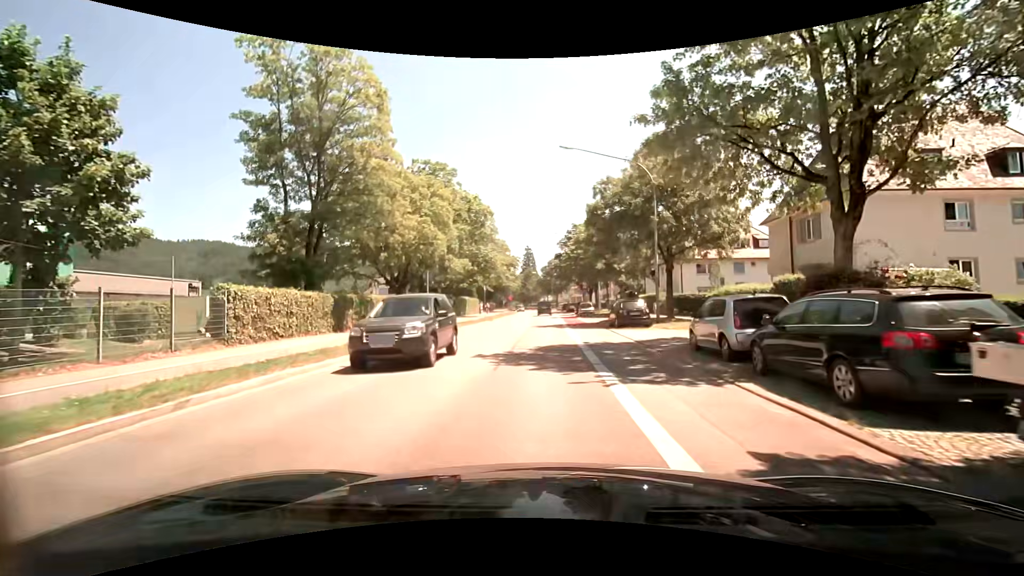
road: secondary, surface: asphalt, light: Day
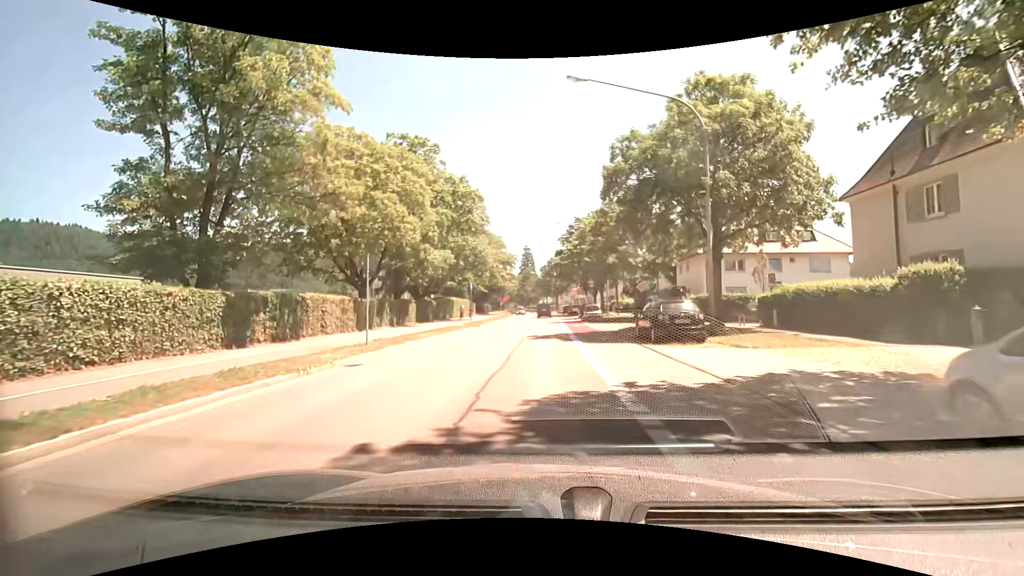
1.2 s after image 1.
(+0.2, +8.9) m; +1°
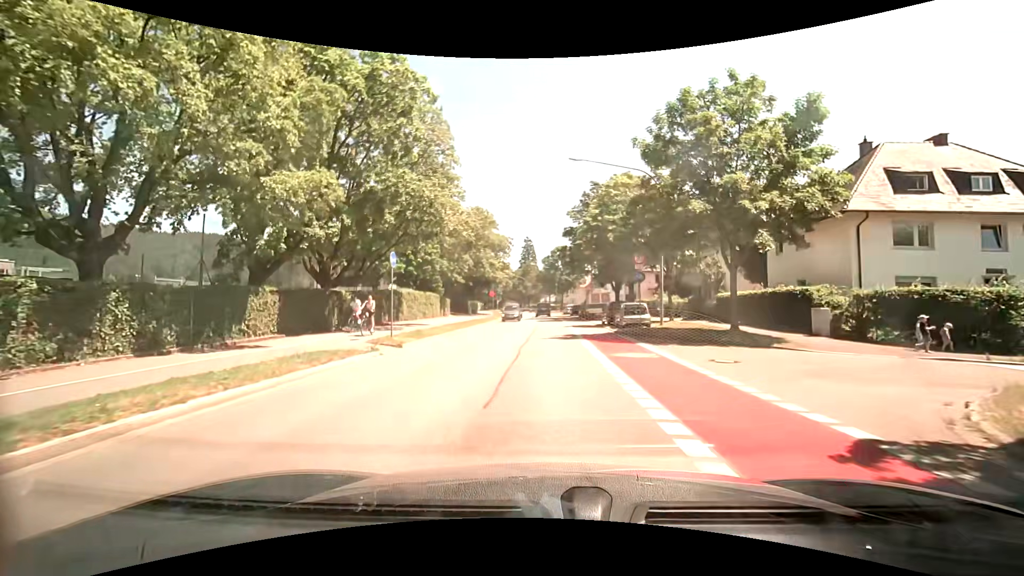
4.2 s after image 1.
(-0.1, +22.3) m; -1°
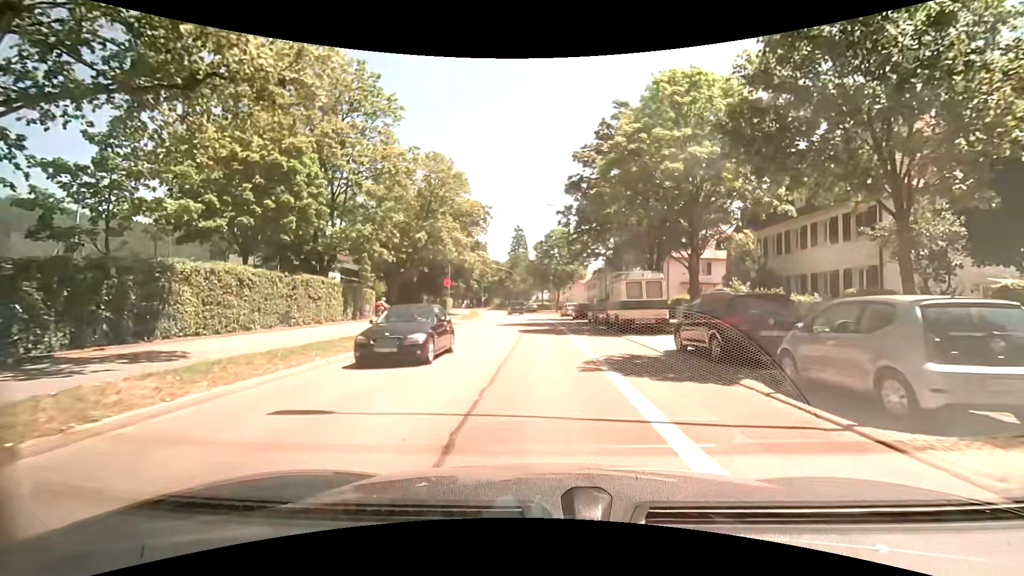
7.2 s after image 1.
(+0.5, +22.4) m; +3°
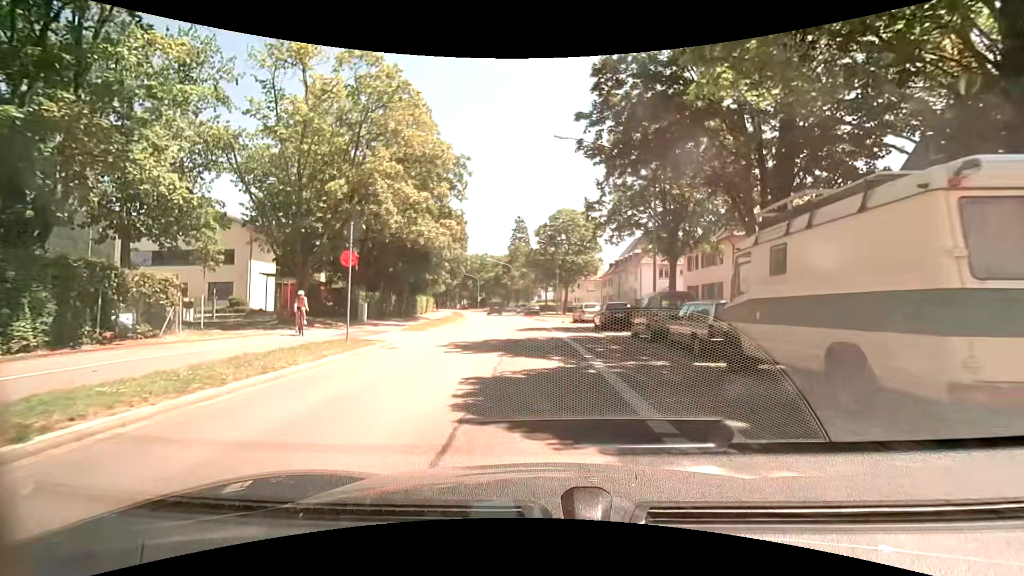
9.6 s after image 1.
(-0.6, +17.9) m; -1°
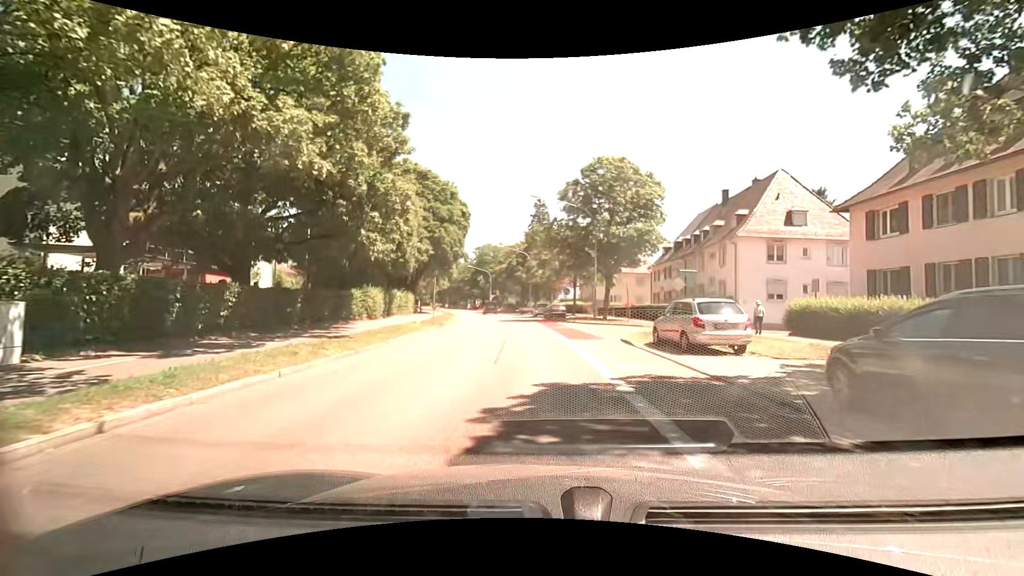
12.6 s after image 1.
(-0.9, +22.4) m; -4°
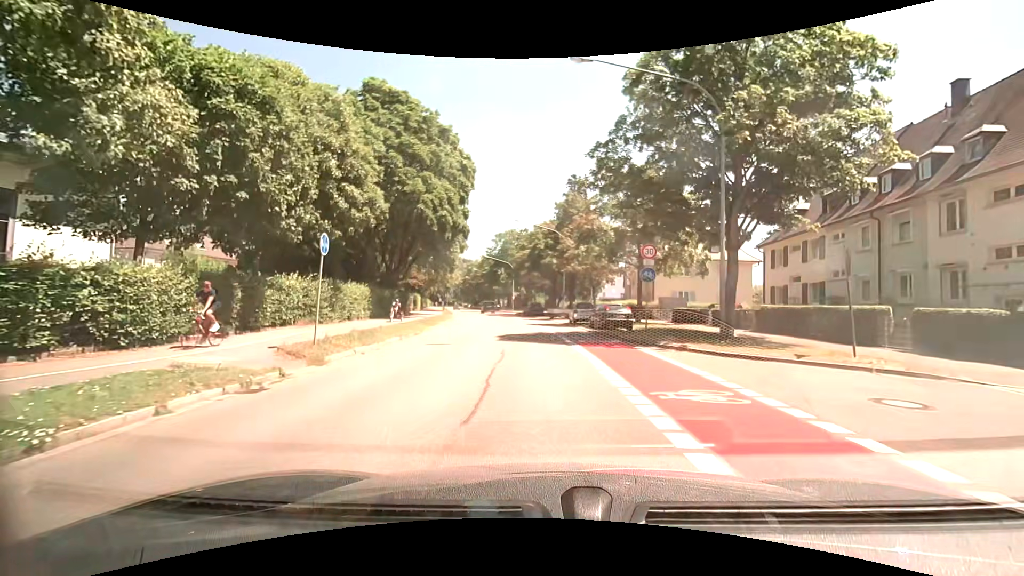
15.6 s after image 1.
(-0.4, +22.5) m; -3°
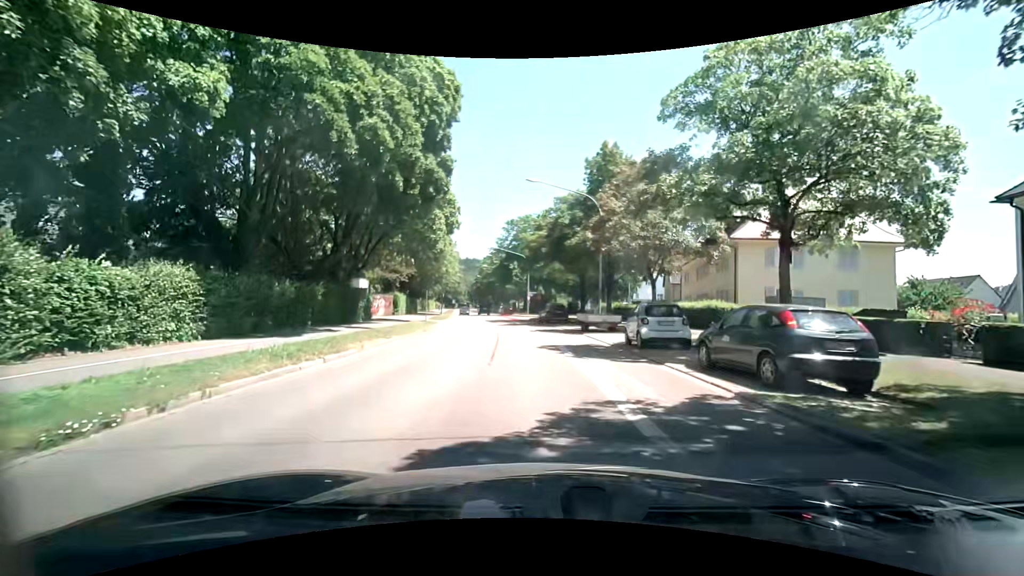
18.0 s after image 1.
(-0.5, +18.0) m; -3°
(0, +10) (0, +20) (-1, +30) (-2, +40) (-4, +50) (-5, +60) (-7, +70) (-8, +79) (-10, +89) (-12, +99) m
